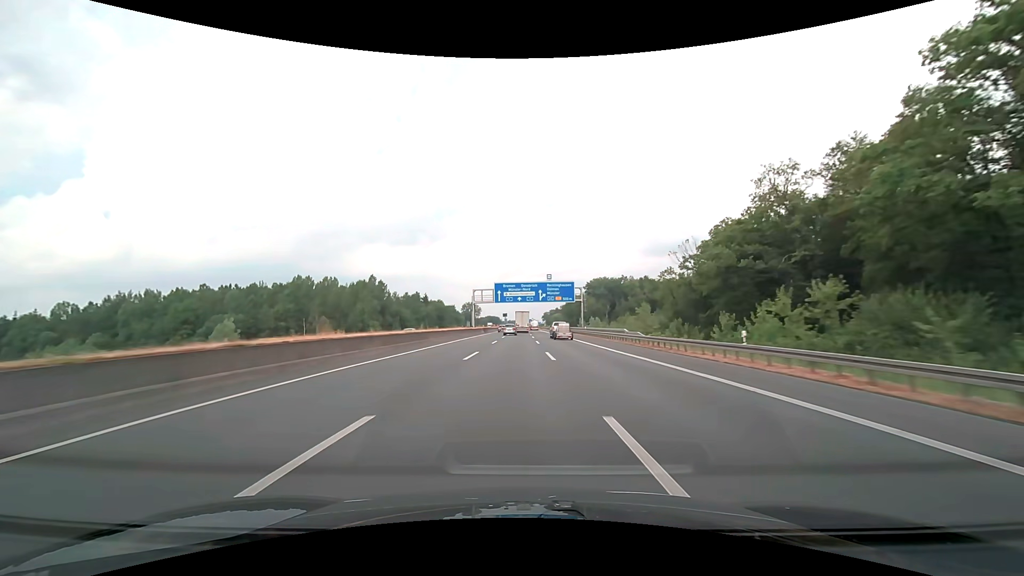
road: motorway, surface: asphalt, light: Day
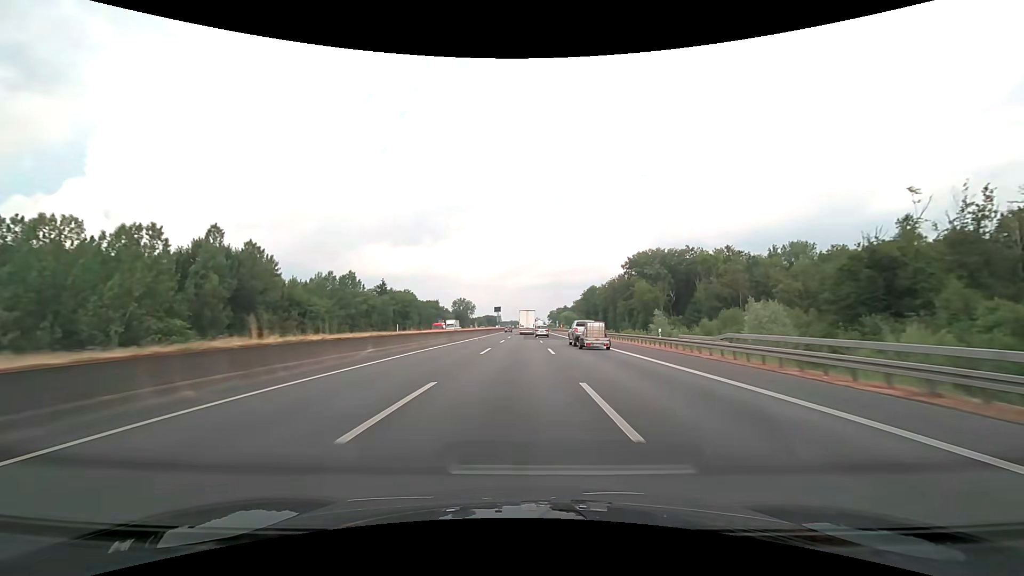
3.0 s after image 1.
(-0.3, +87.0) m; 0°
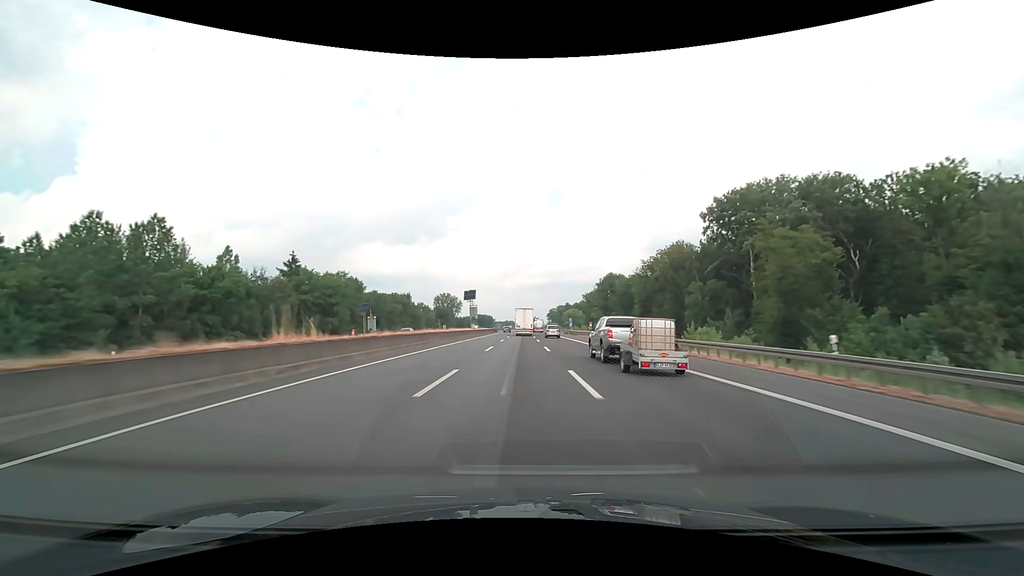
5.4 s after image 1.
(+0.1, +69.5) m; 0°
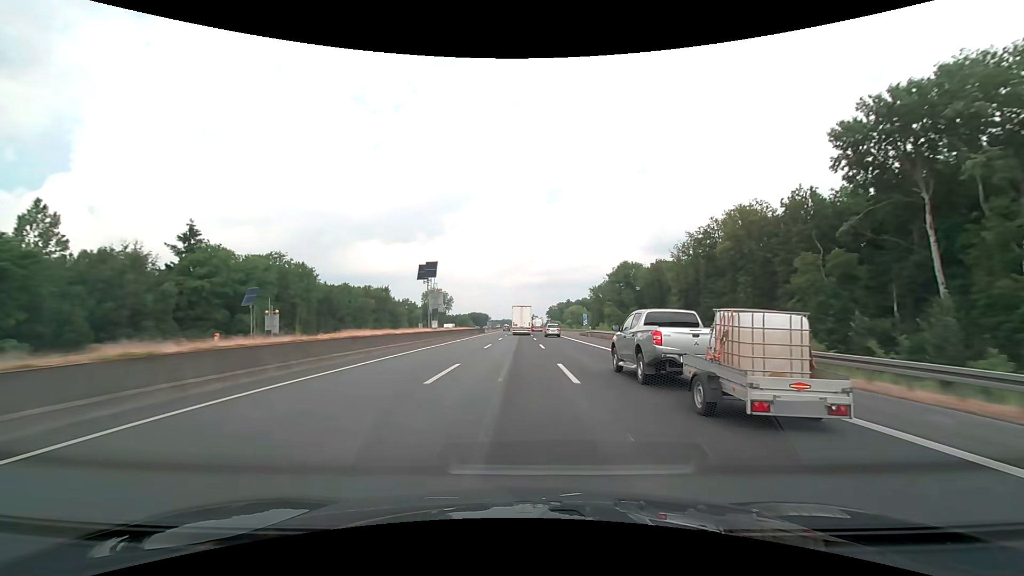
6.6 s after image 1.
(+0.1, +34.6) m; 0°
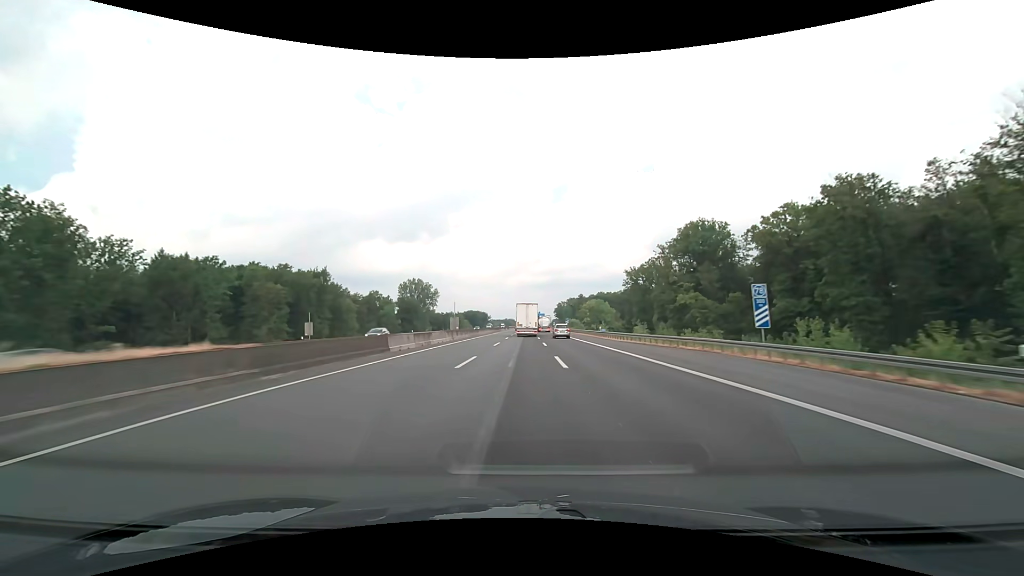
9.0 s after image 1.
(-0.2, +68.6) m; 0°
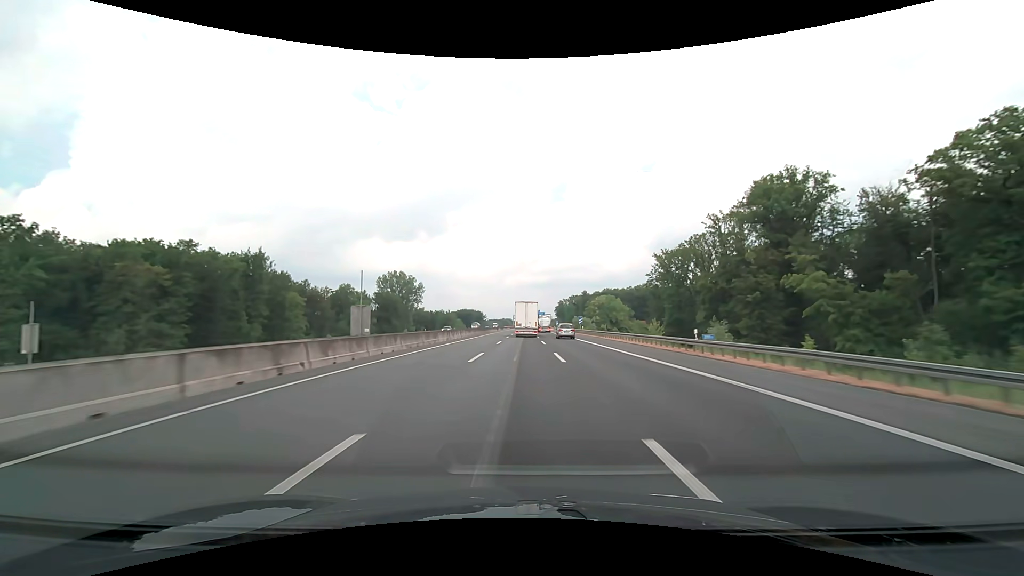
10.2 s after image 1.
(0.0, +33.9) m; 0°
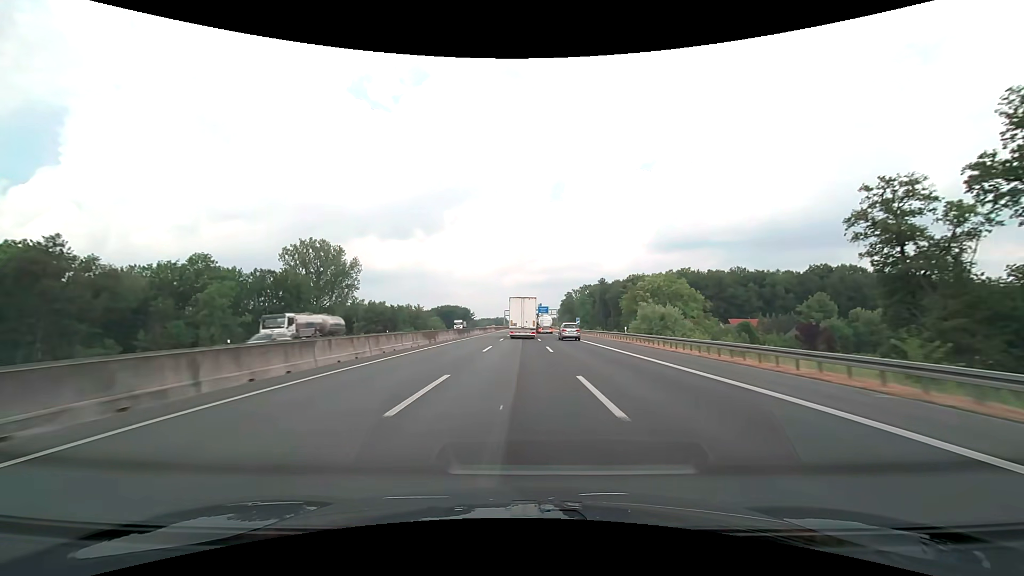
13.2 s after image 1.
(+0.2, +84.1) m; 0°
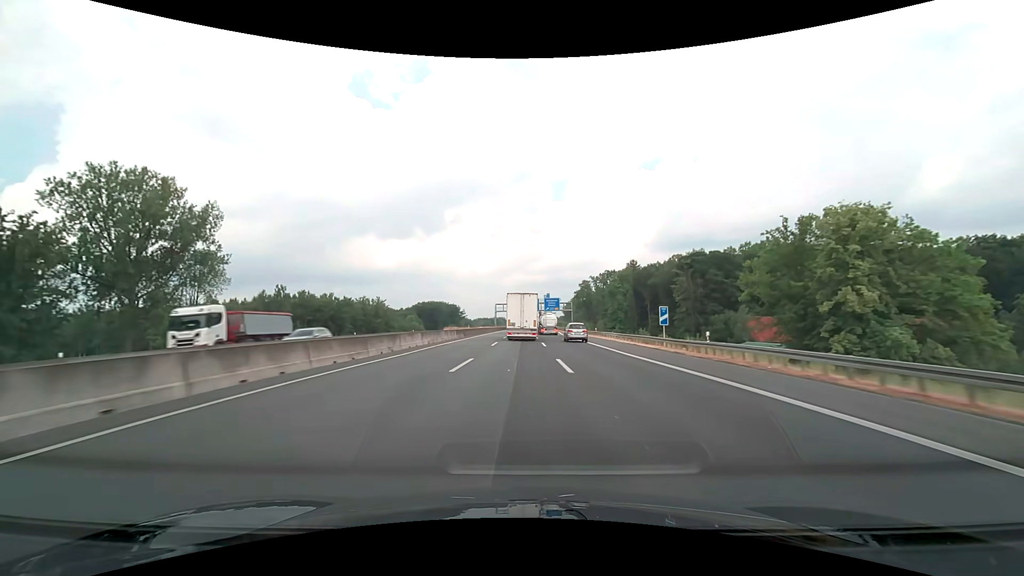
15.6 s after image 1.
(+0.2, +66.7) m; 0°
(0, +10) (0, +20) (0, +30) (0, +40) (0, +50) (-1, +60) (-1, +70) (-1, +80) (-1, +90) (-2, +100) m
